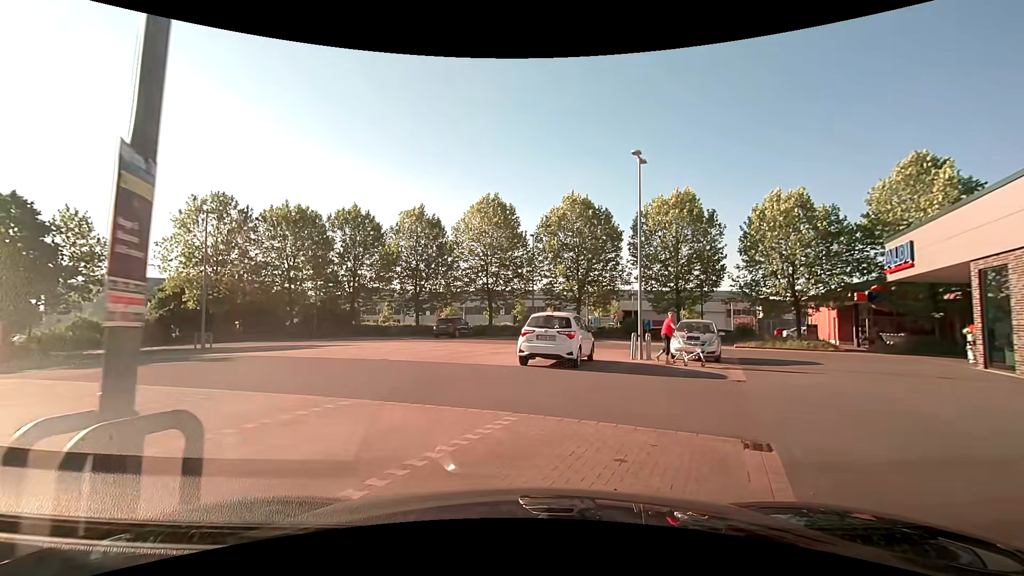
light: Day
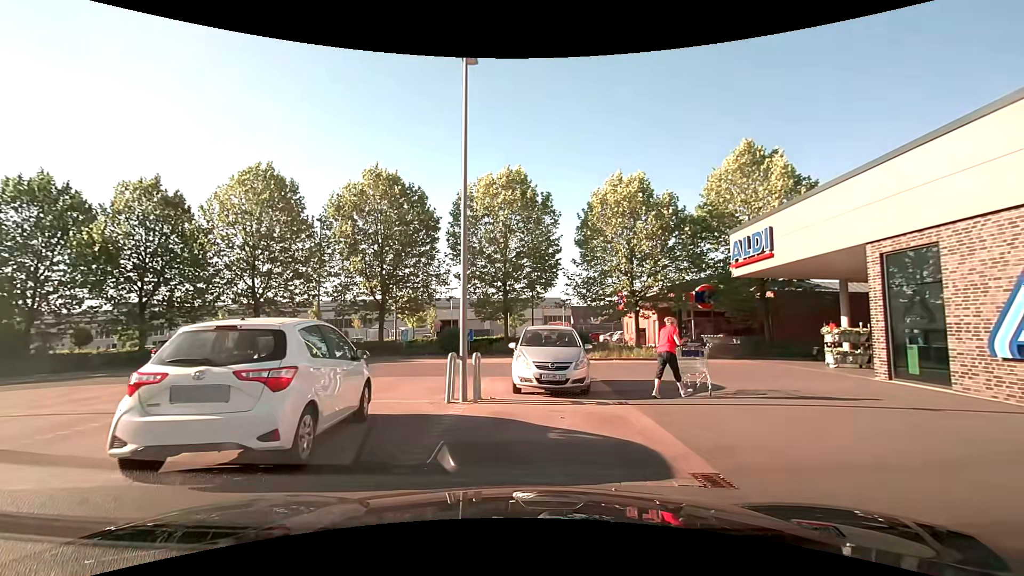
(+1.2, +8.3) m; +20°
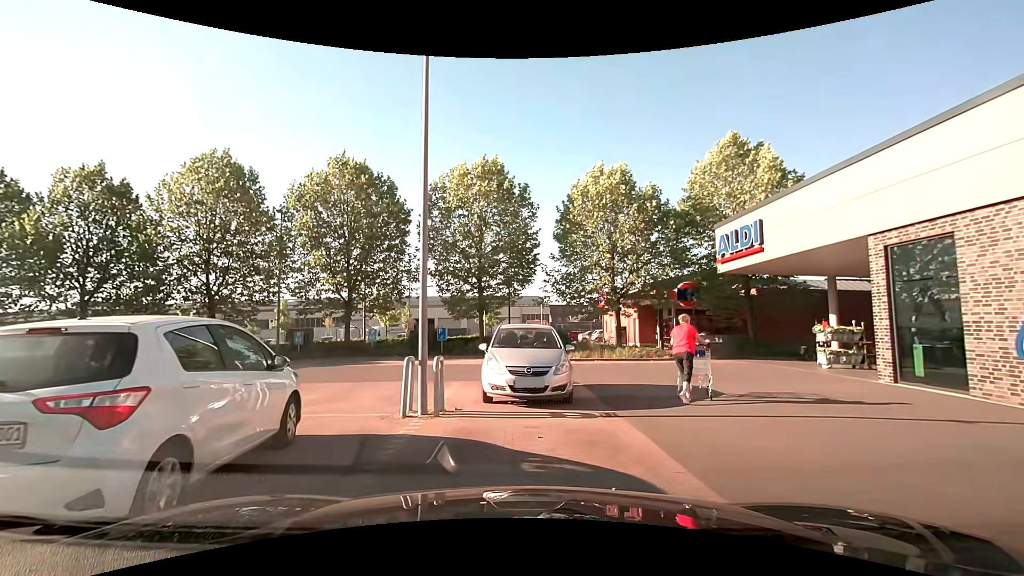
(+0.1, +1.5) m; +4°
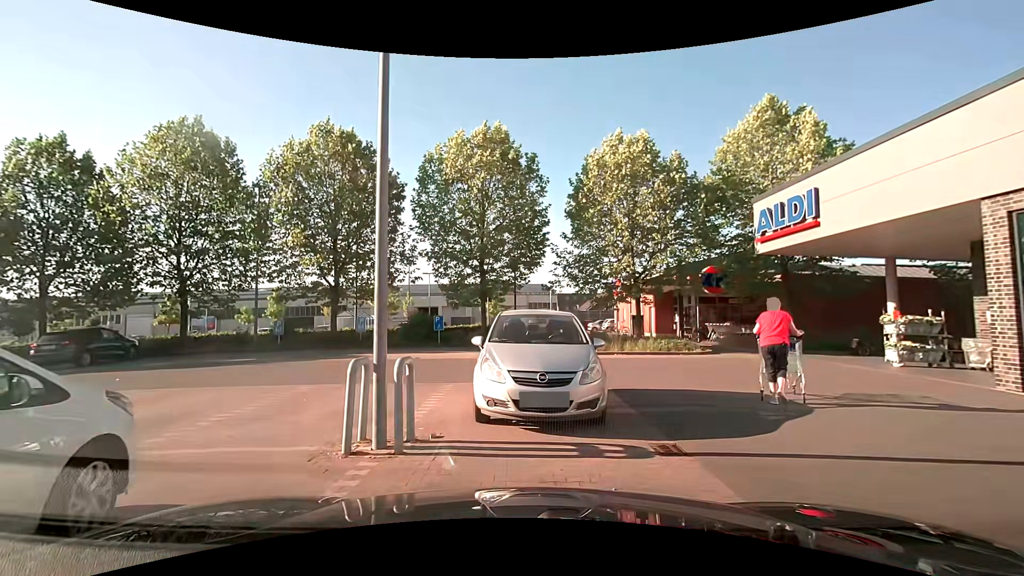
(-0.1, +2.9) m; -1°
